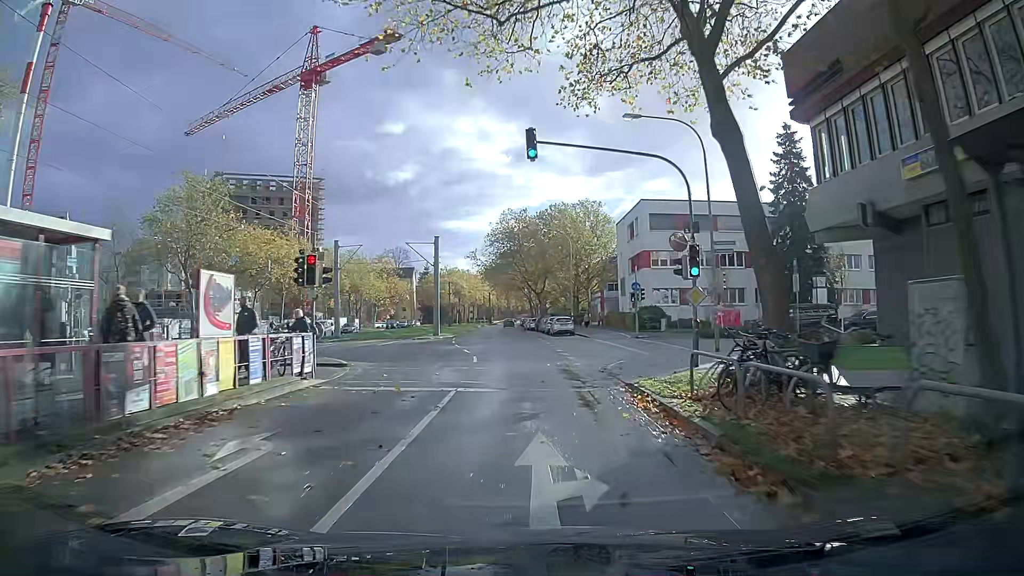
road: tertiary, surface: asphalt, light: Day
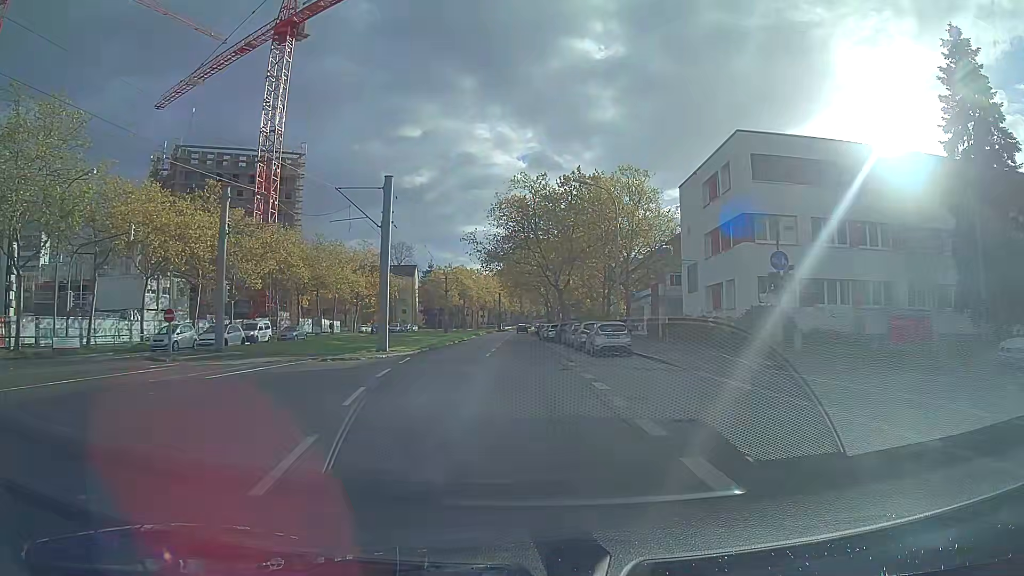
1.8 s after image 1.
(-0.5, +22.6) m; -2°
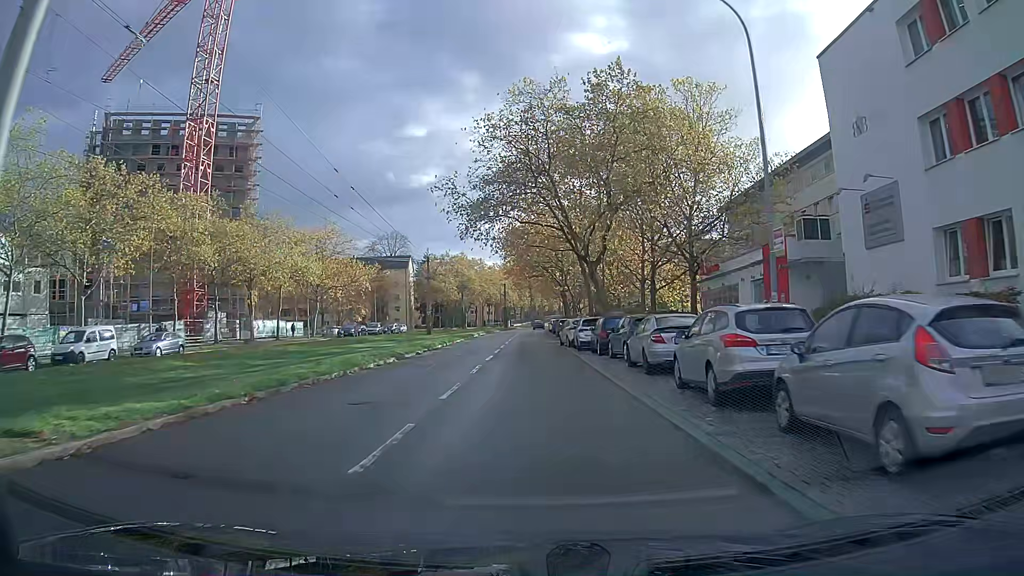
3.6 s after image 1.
(-0.1, +22.9) m; 0°
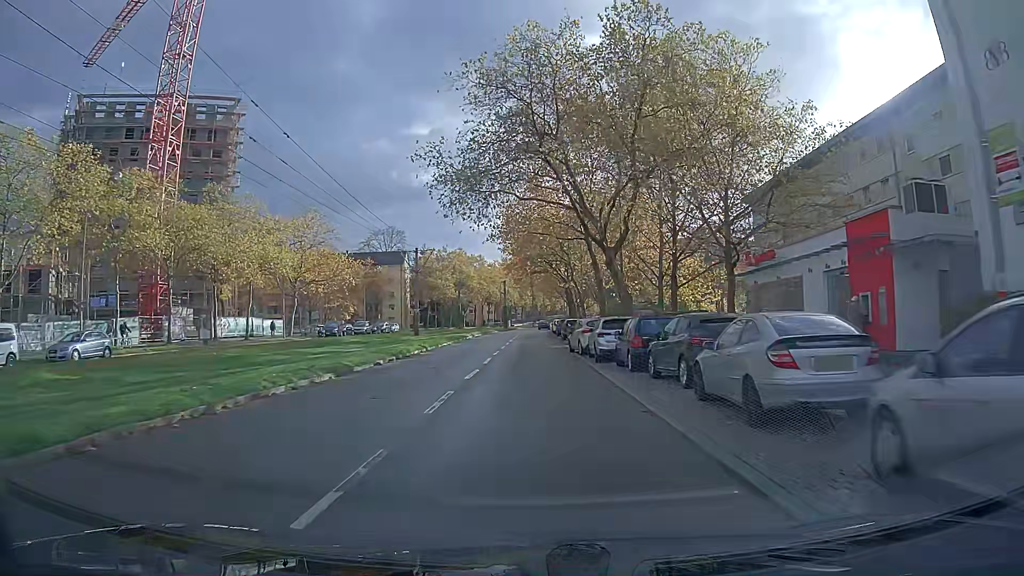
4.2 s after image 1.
(0.0, +7.7) m; 0°
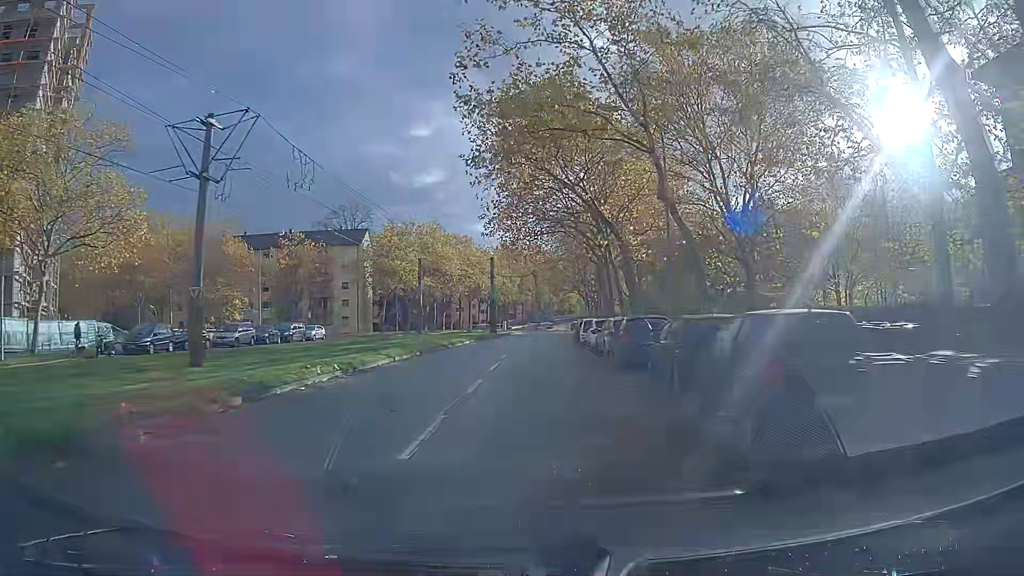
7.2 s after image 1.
(-0.2, +38.4) m; 0°
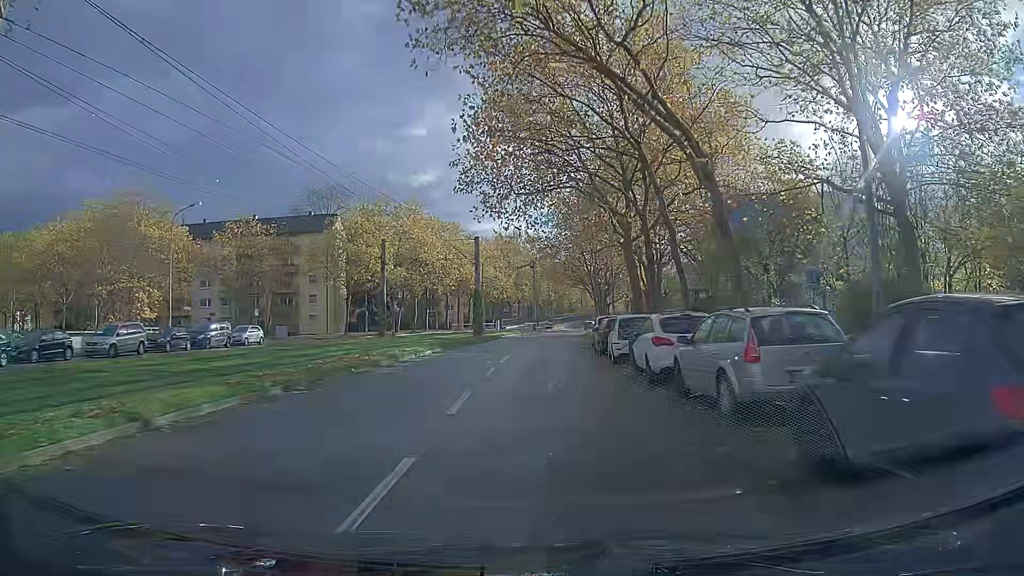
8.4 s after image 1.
(0.0, +15.0) m; 0°
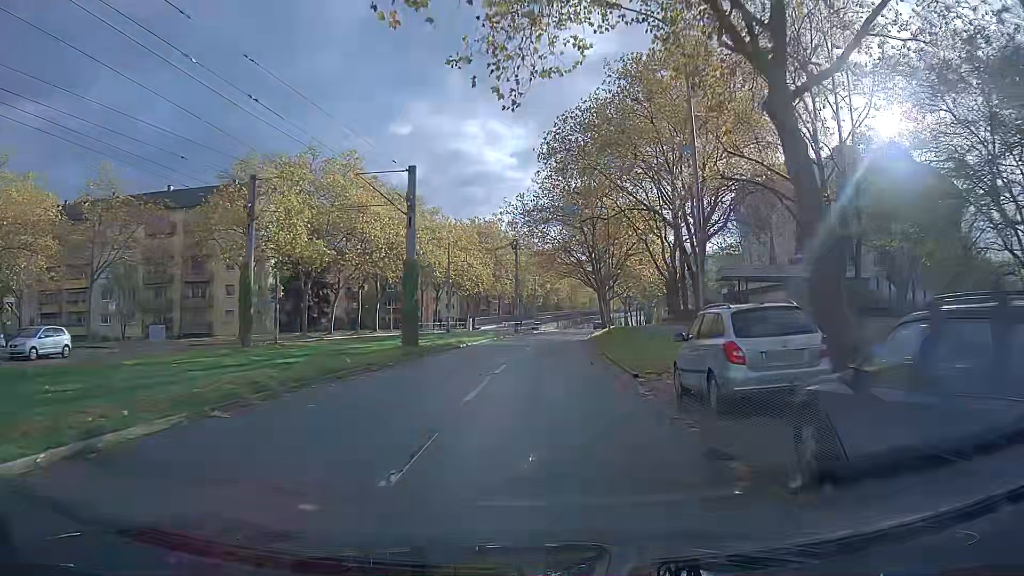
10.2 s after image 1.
(+0.2, +22.3) m; +1°
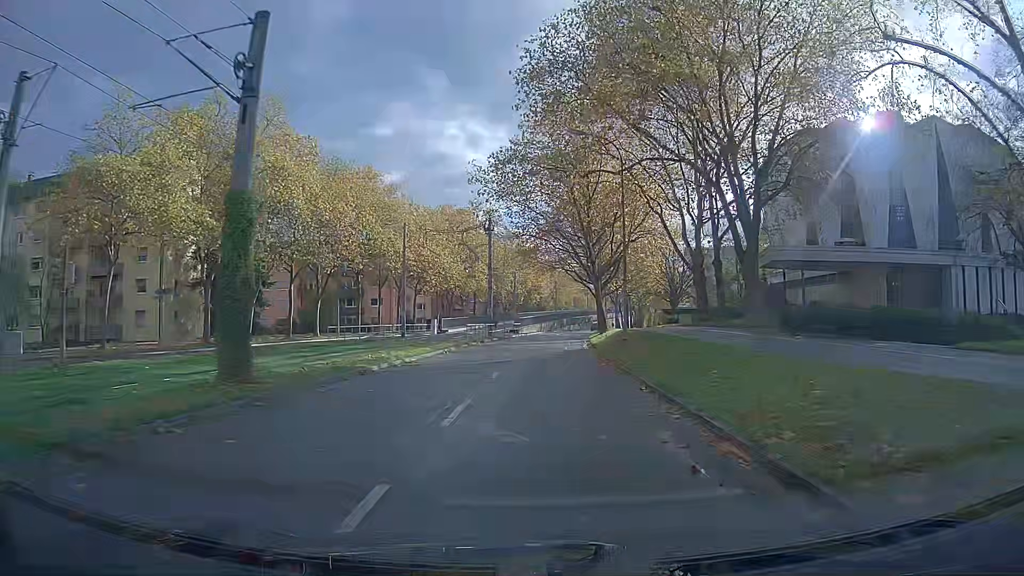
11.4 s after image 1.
(+0.2, +14.8) m; +2°
(0, +10) (0, +20) (+1, +30) (+1, +40) (+2, +50) (+3, +60) (+4, +70) (+5, +80) (+7, +90) (+8, +100) m
